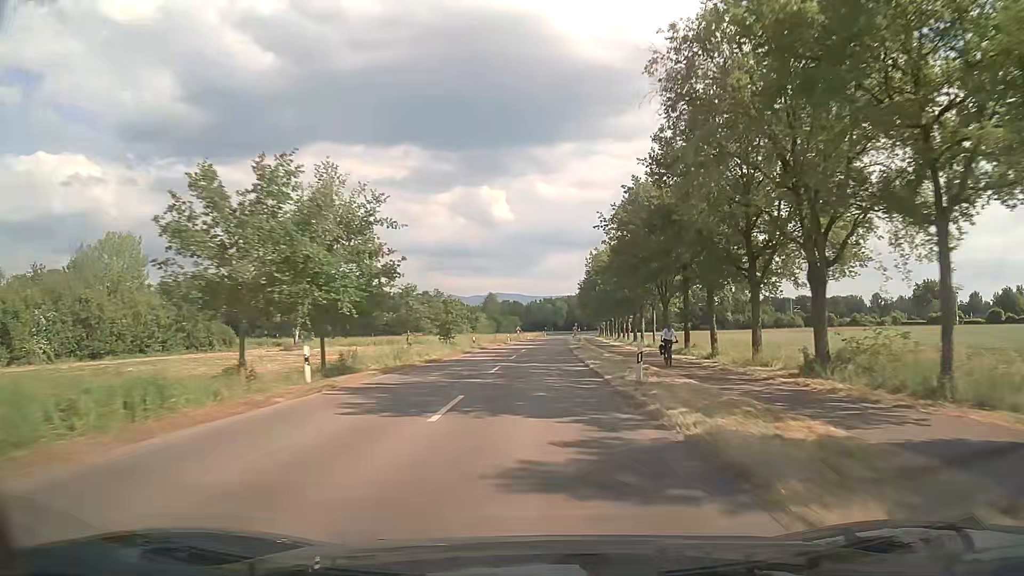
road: secondary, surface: asphalt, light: Day
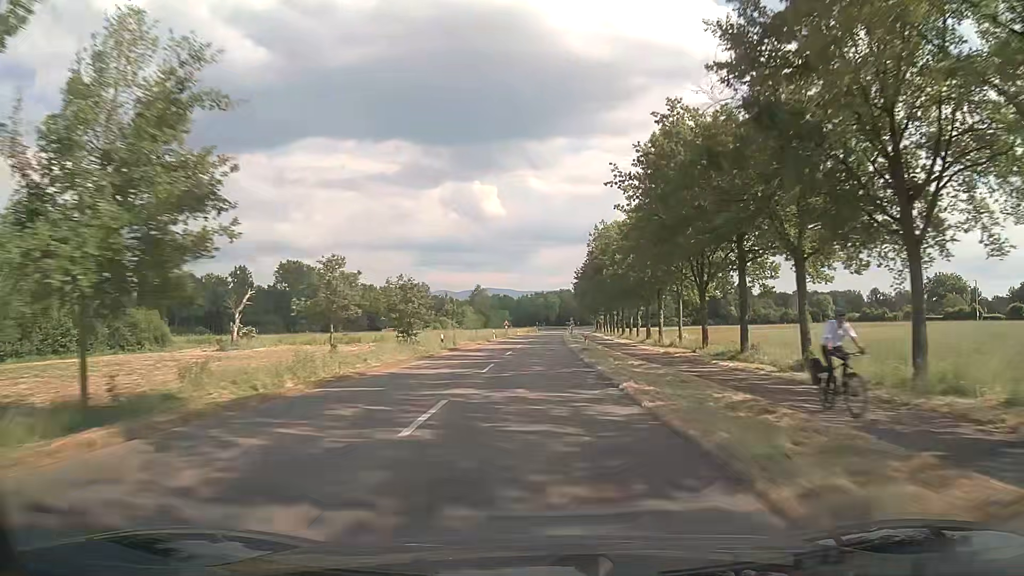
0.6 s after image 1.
(+0.1, +13.7) m; +1°
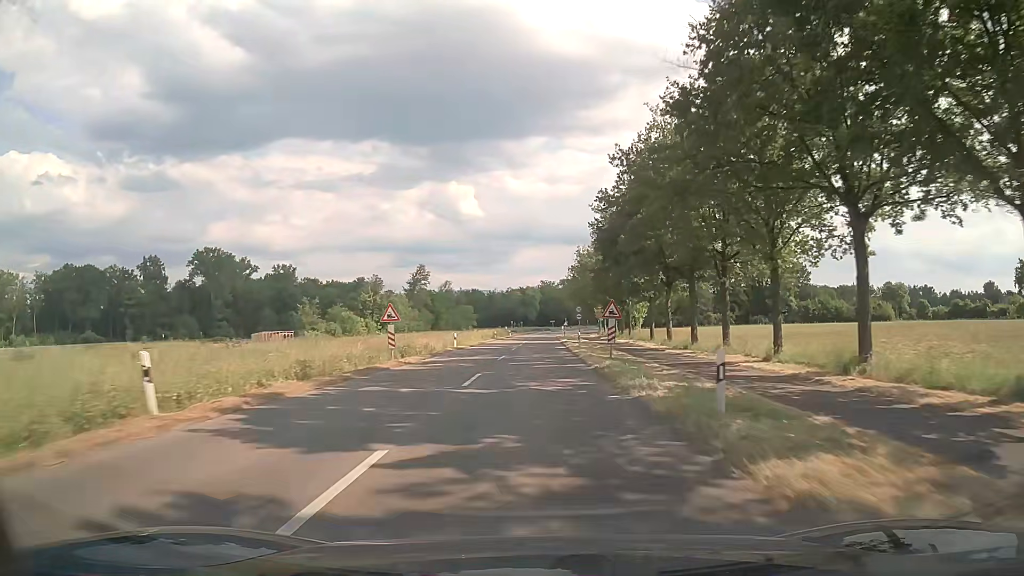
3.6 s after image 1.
(+1.1, +64.5) m; +2°
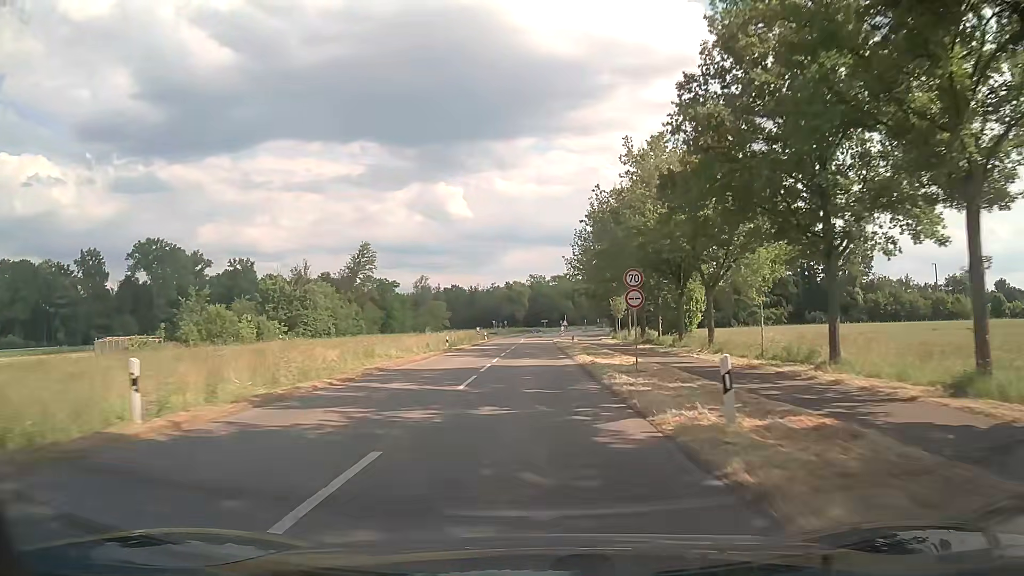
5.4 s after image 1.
(+0.5, +35.7) m; +1°
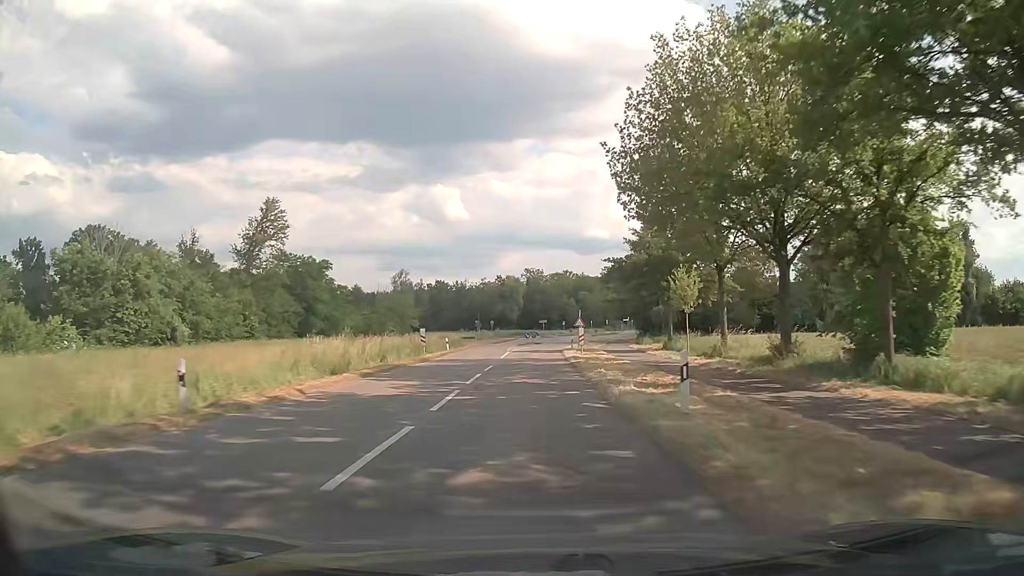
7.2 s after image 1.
(+0.2, +33.5) m; +1°
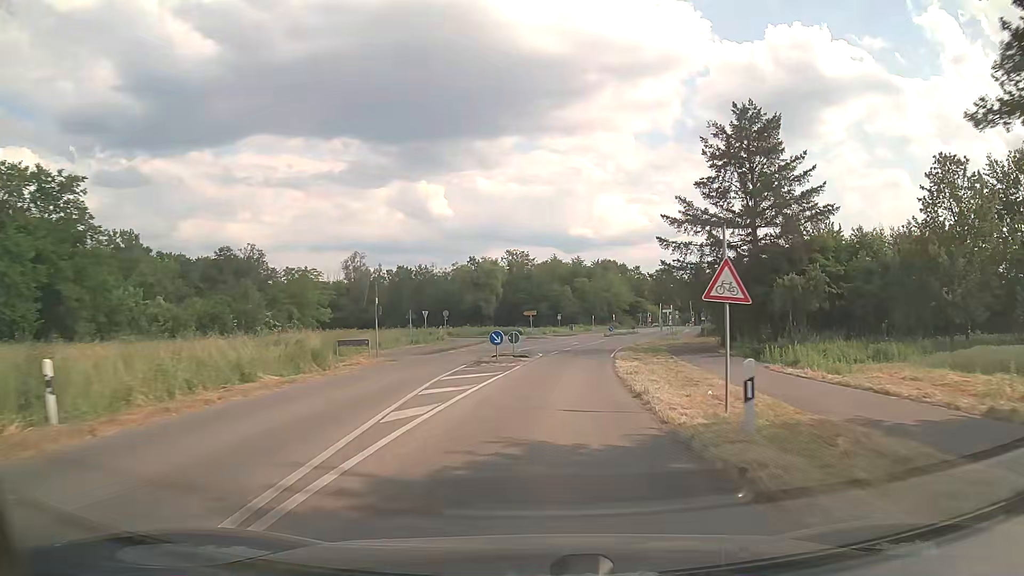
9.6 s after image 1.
(-0.1, +41.7) m; +1°
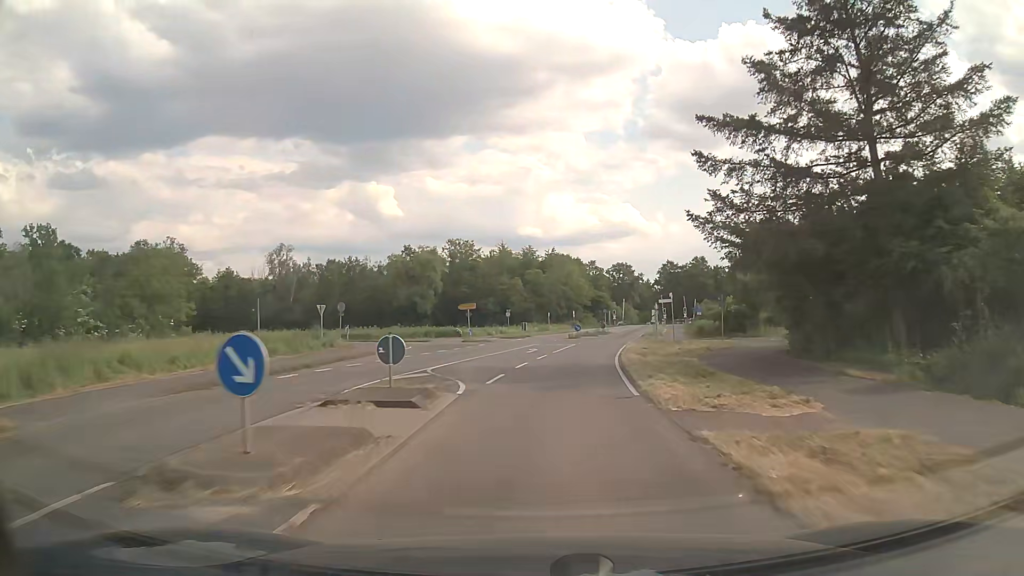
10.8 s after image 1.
(+0.7, +20.3) m; +4°
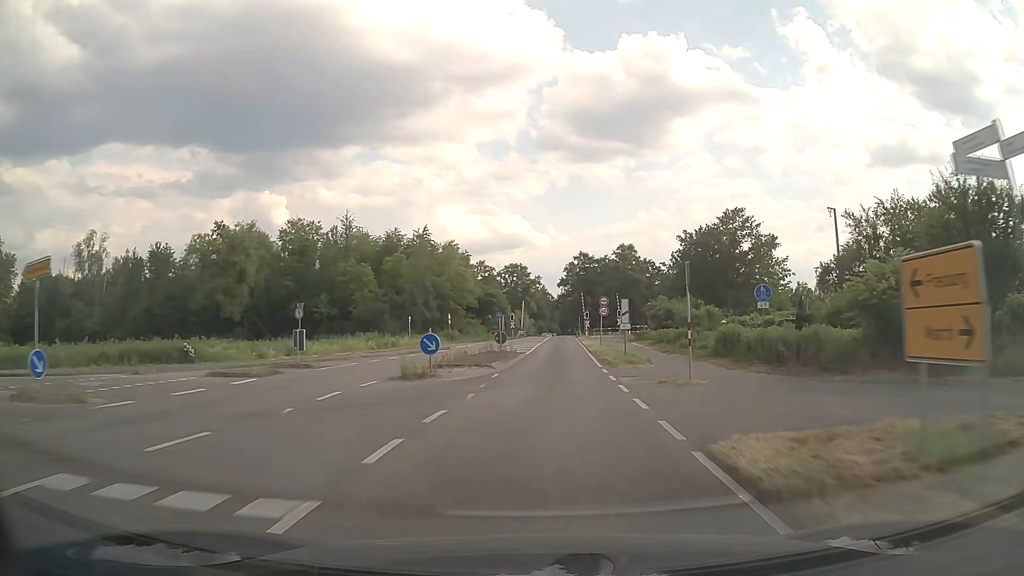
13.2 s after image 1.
(+3.6, +39.2) m; +10°
(0, +10) (+1, +20) (+1, +30) (+2, +40) (+2, +50) (+2, +60) (+3, +70) (+3, +80) (+3, +90) (+4, +100) m
